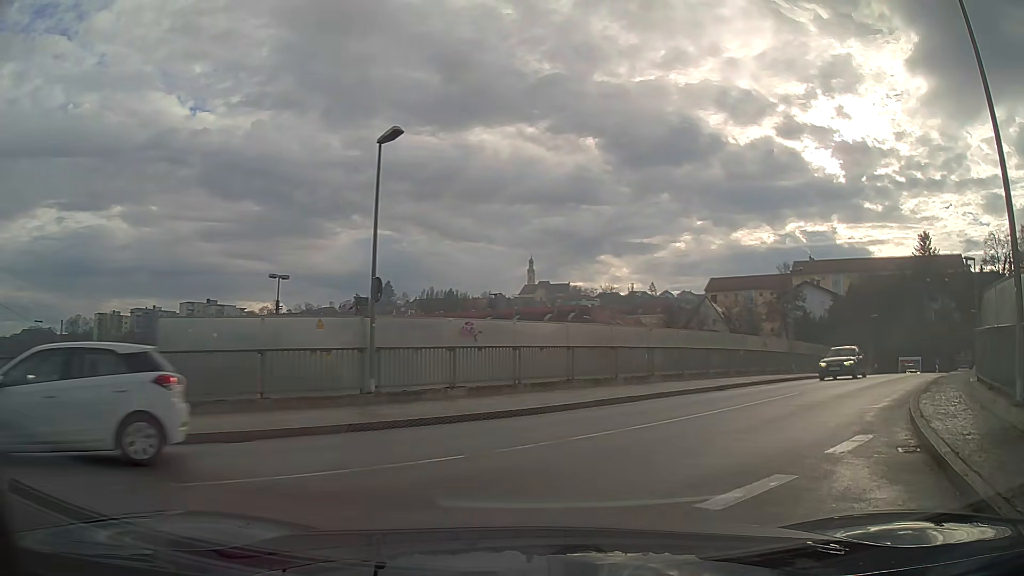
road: unclassified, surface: asphalt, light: Day
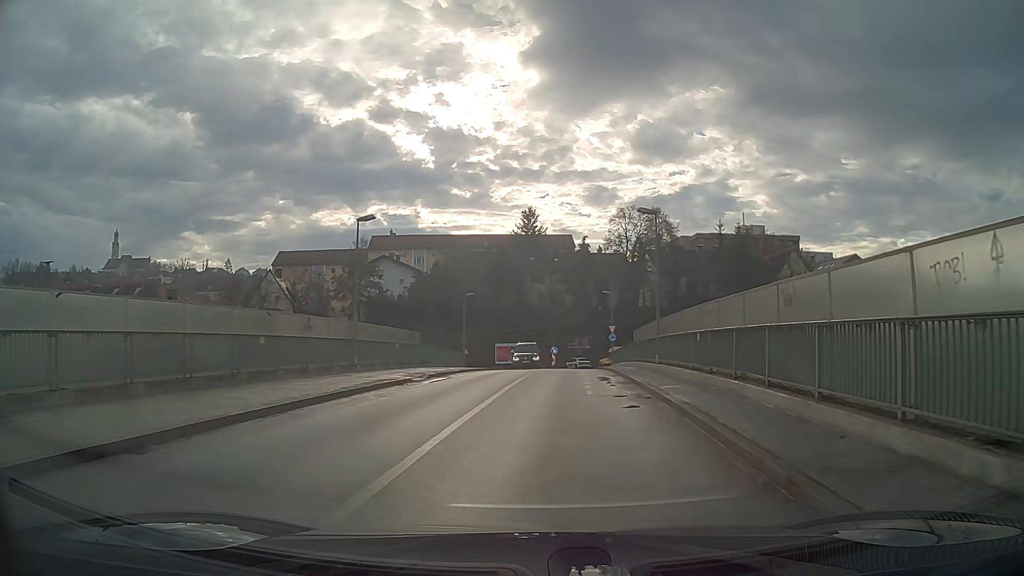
(+4.7, +13.2) m; +34°
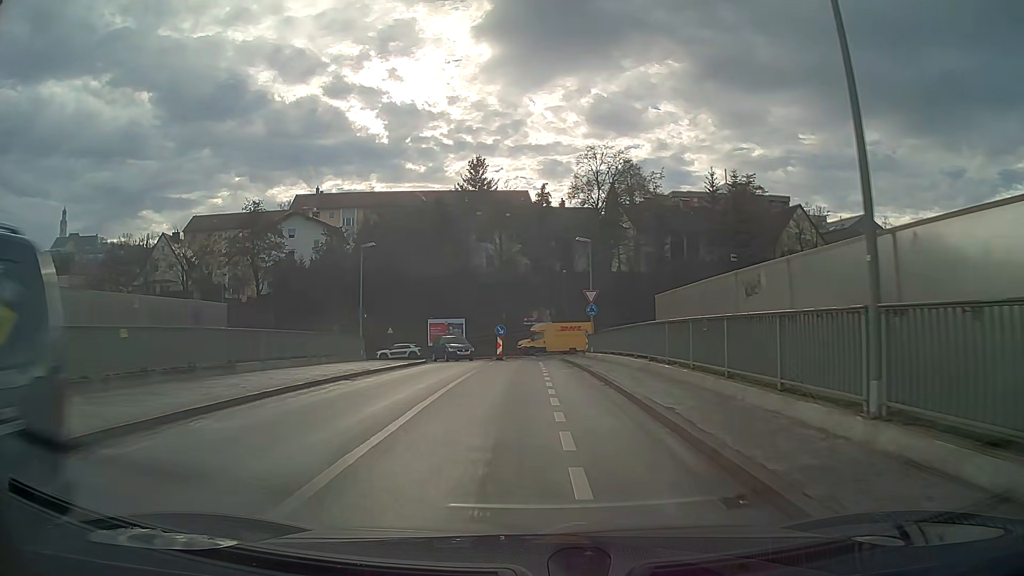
(+0.8, +20.9) m; +3°
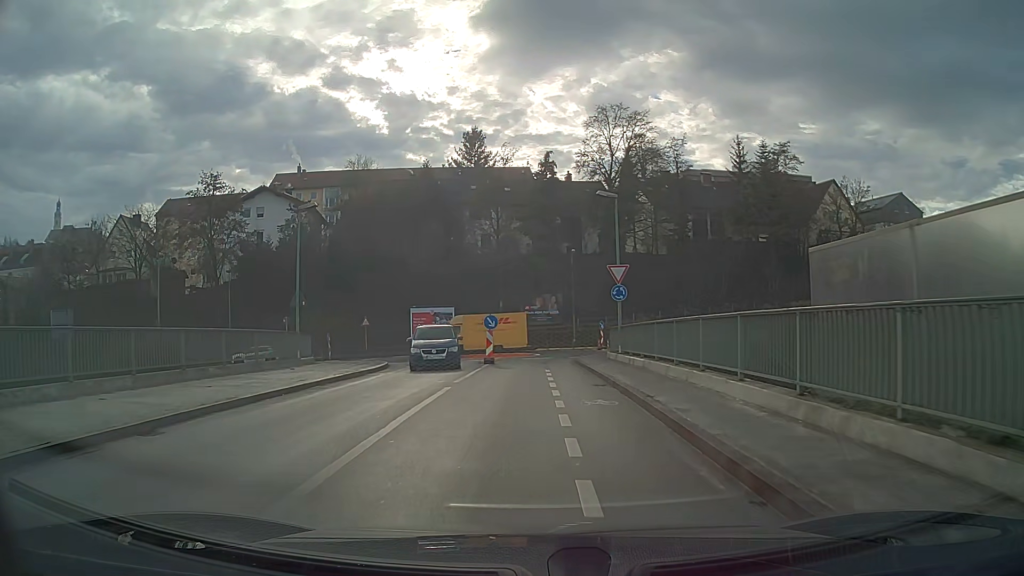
(0.0, +10.7) m; 0°
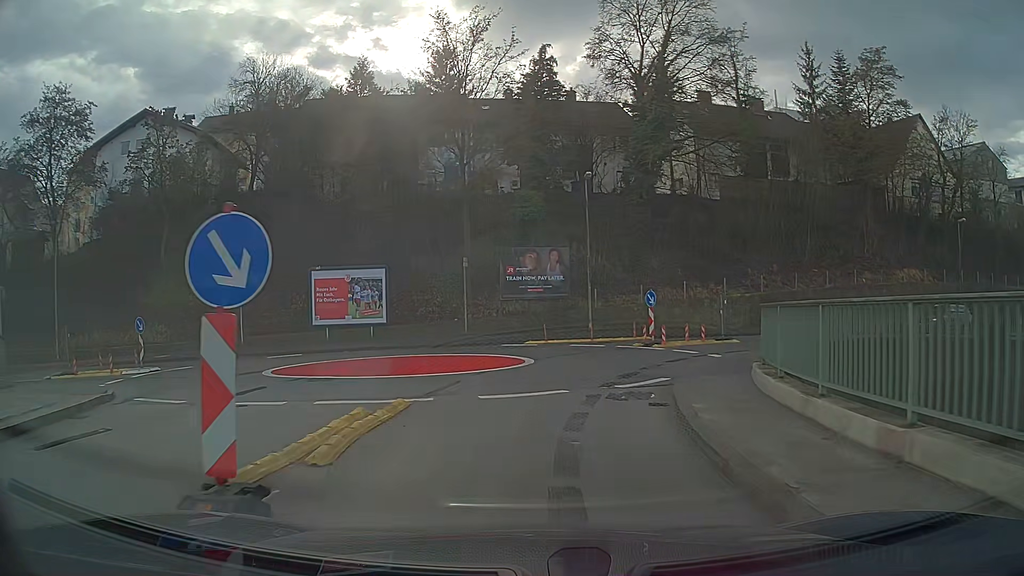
(+0.1, +22.9) m; +1°
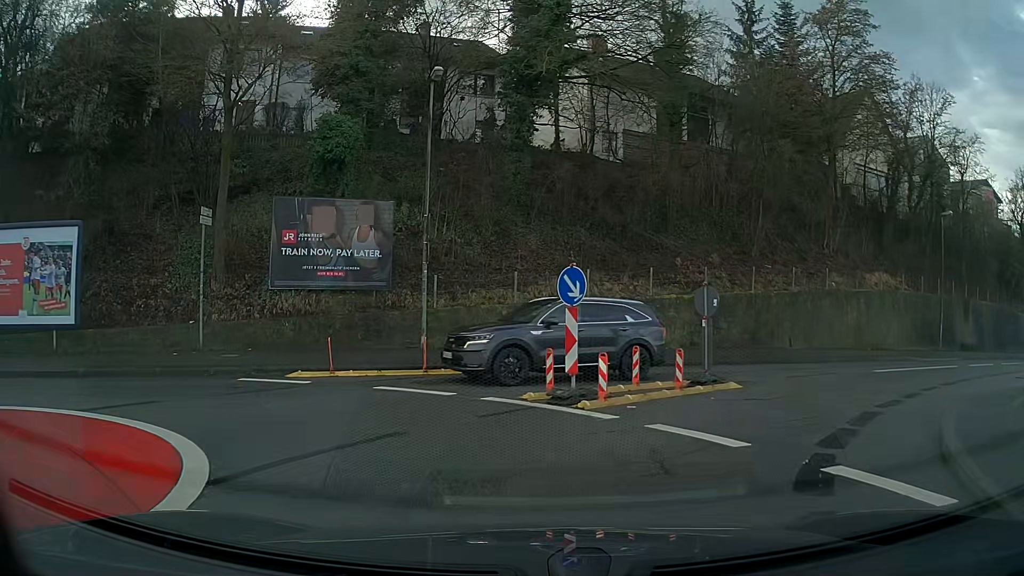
(+1.1, +14.8) m; +10°
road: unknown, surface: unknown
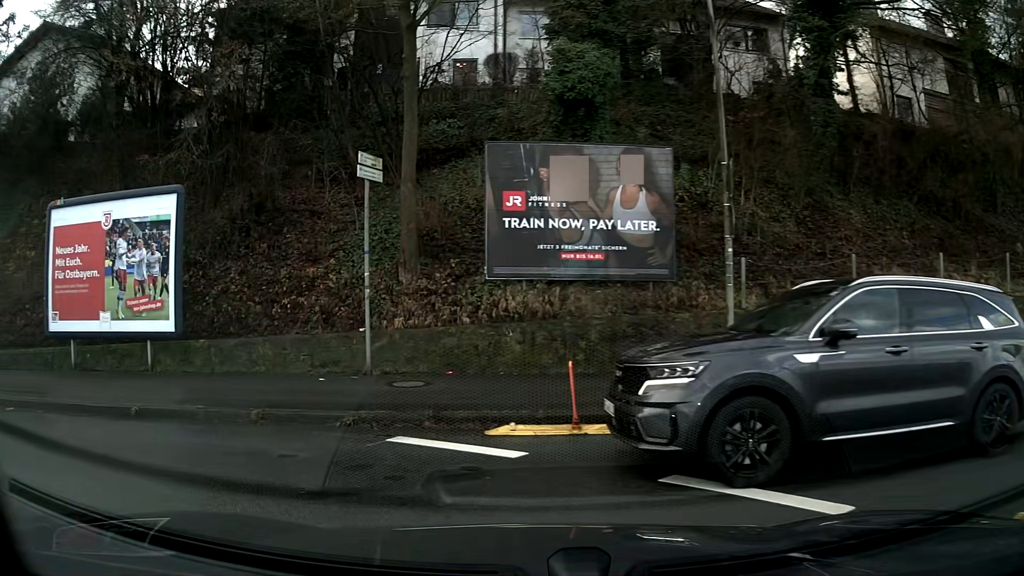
(-1.0, +6.6) m; -24°
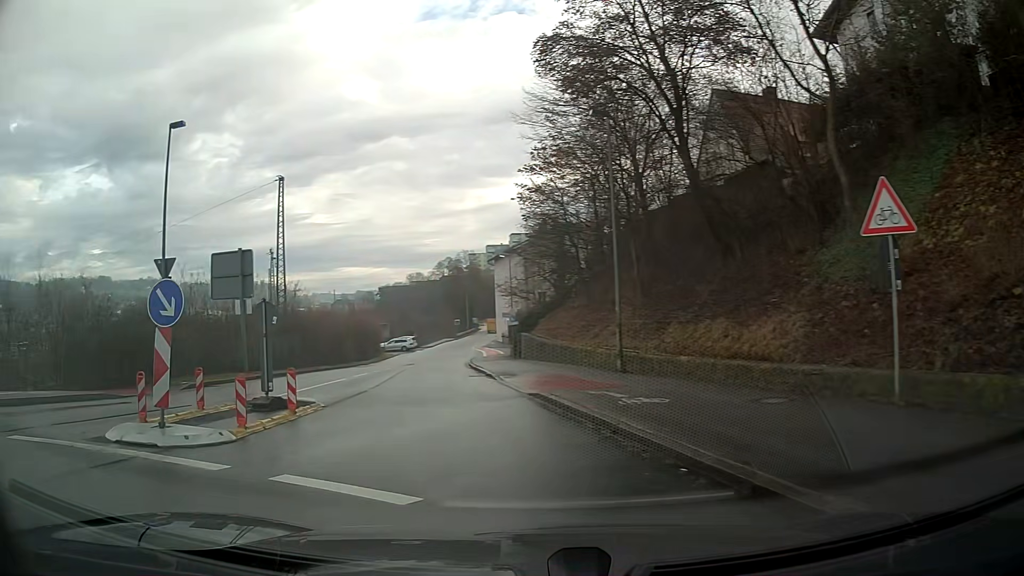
(-6.0, +6.8) m; -75°
(-1, +10) (-2, +20) (-4, +30) (-5, +40) (-6, +50) (-6, +60) (-2, +69) (+6, +73) (+16, +75) (+26, +77) m
